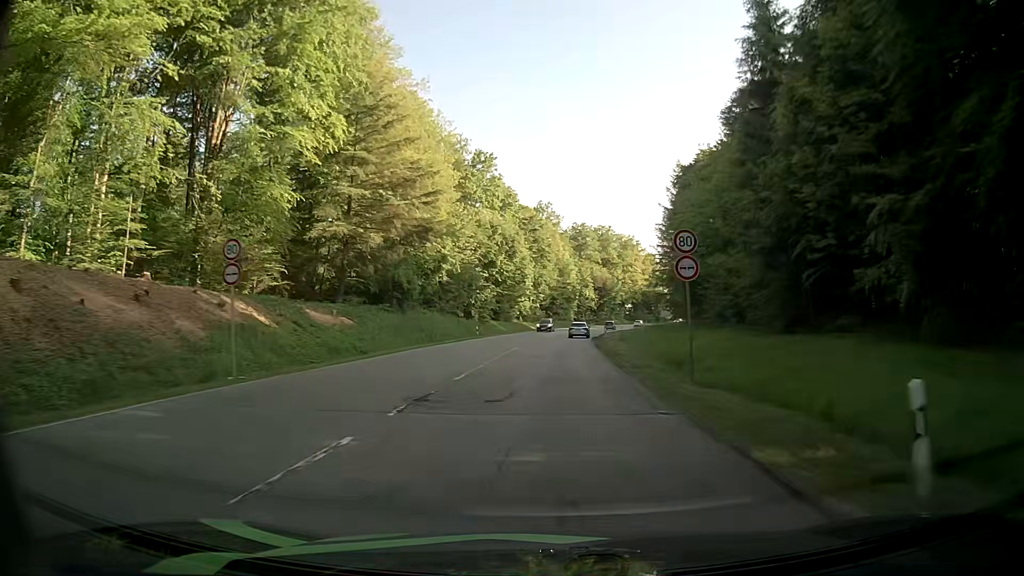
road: secondary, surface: asphalt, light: Day
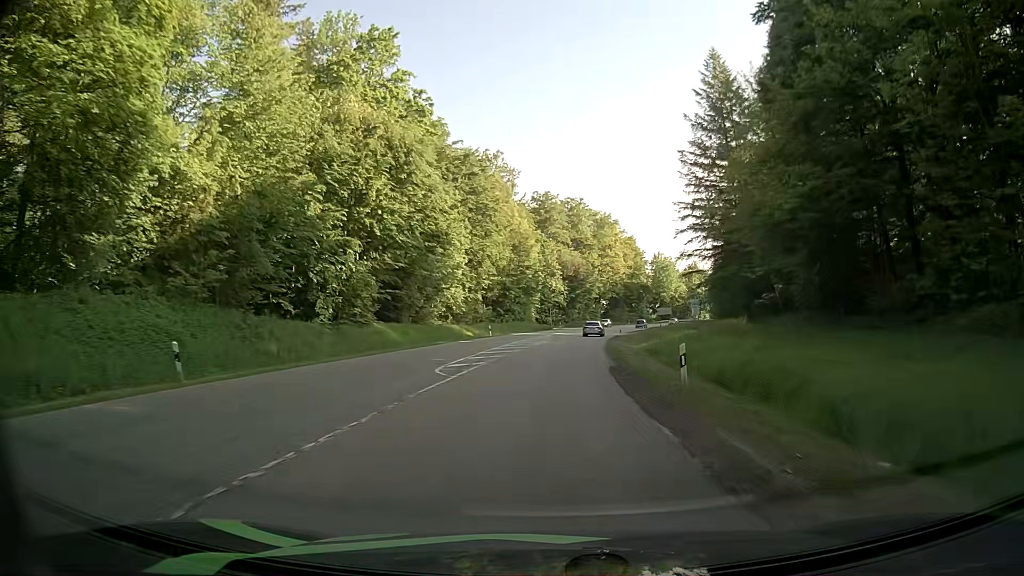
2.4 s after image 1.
(+1.3, +45.7) m; +3°
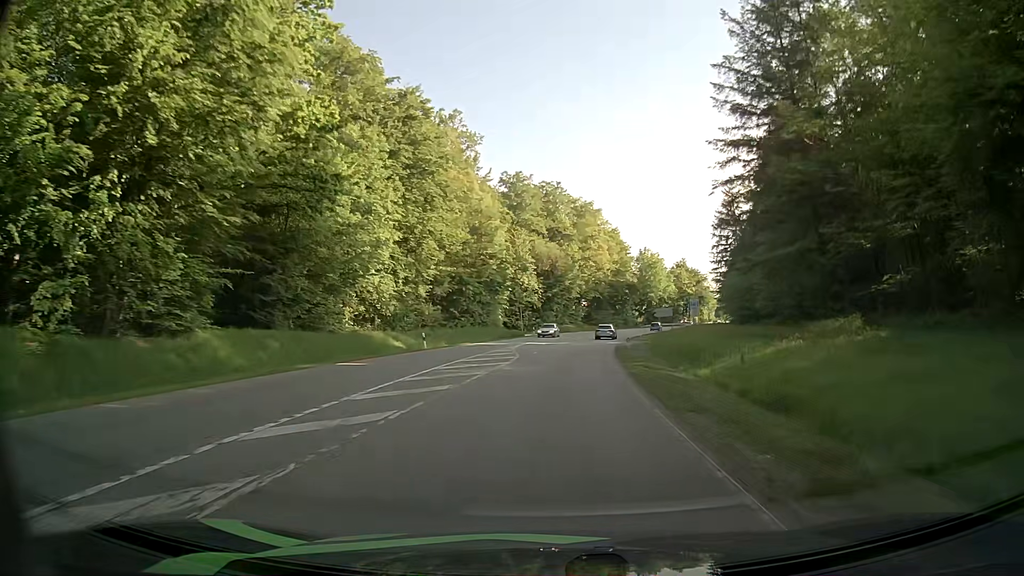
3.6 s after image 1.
(+0.5, +22.1) m; +2°
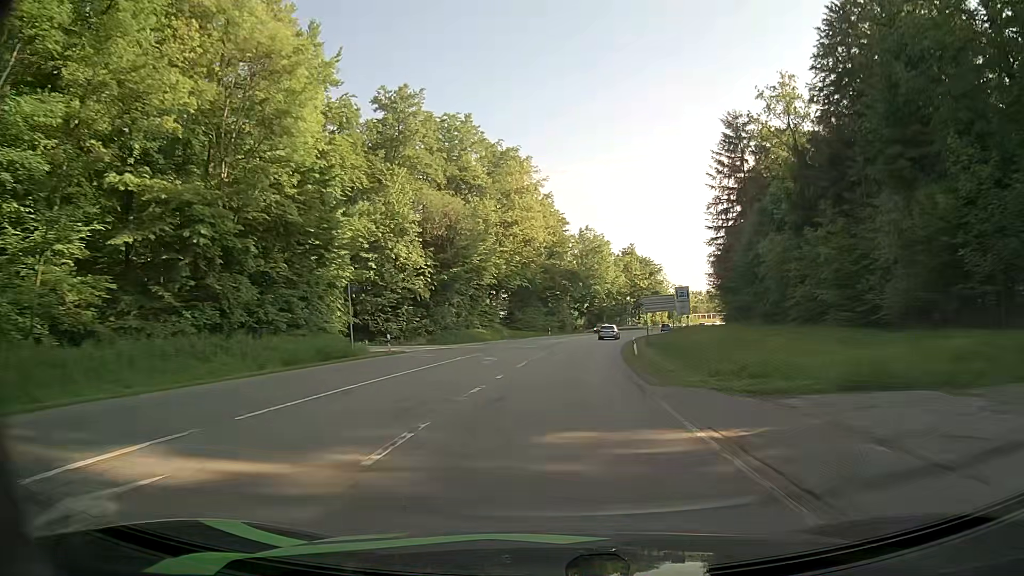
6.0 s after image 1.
(+2.2, +44.3) m; +7°
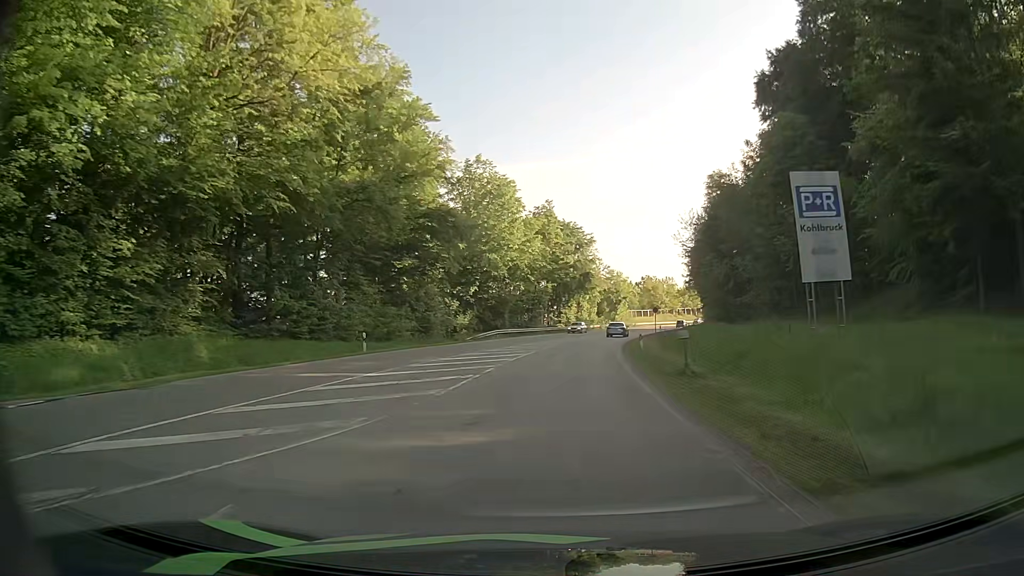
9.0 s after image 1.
(+4.1, +54.8) m; +8°
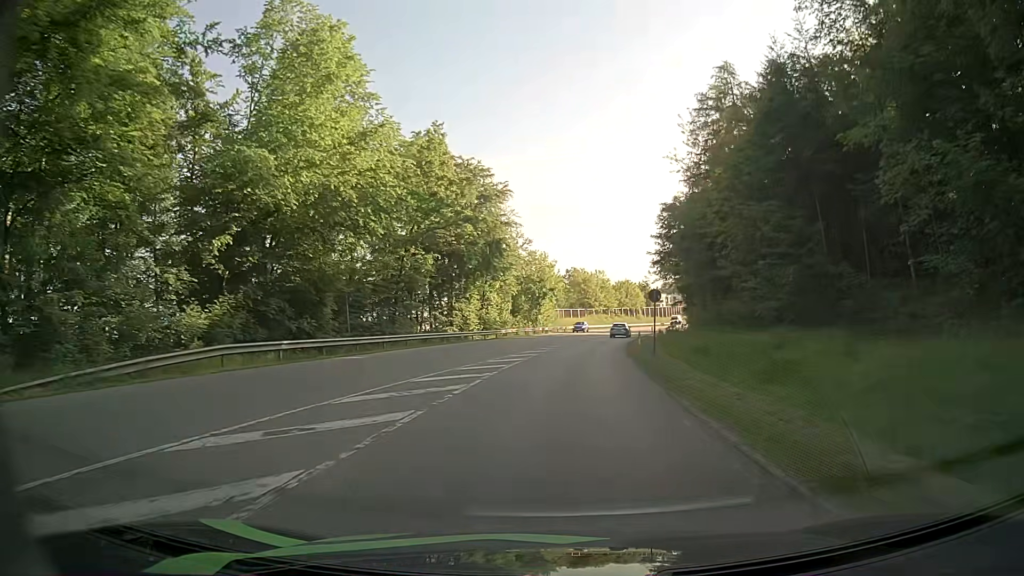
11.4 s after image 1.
(+2.4, +40.8) m; +8°
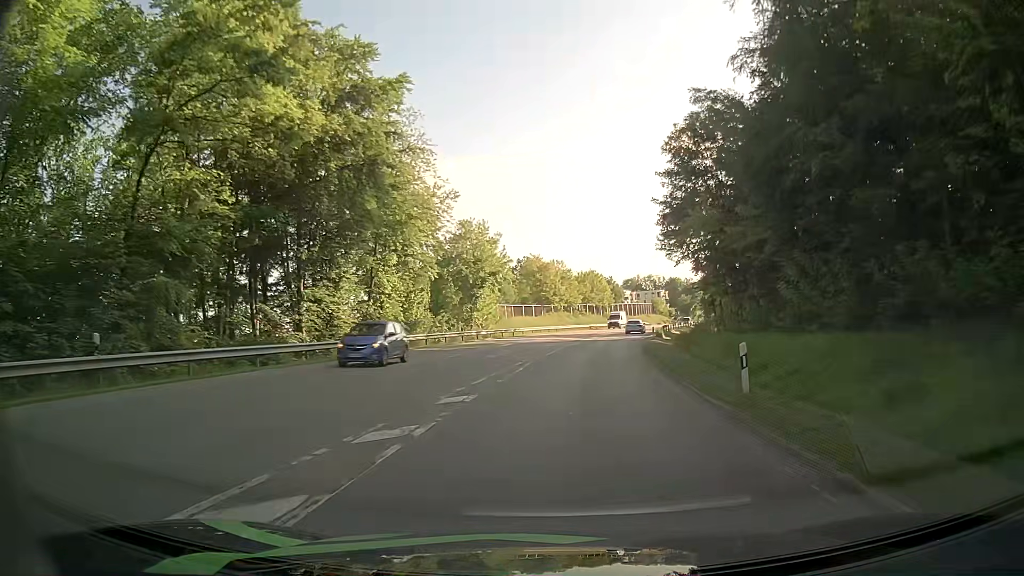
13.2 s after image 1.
(+1.0, +29.8) m; +4°
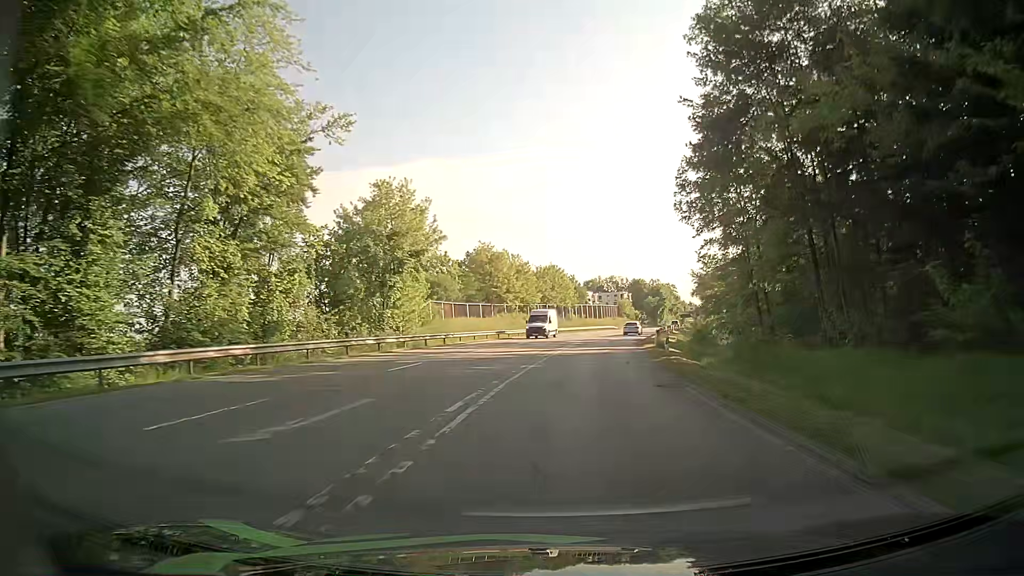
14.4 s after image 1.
(+0.5, +19.6) m; +4°
(0, +10) (+1, +20) (+1, +30) (+2, +40) (+4, +50) (+5, +60) (+7, +69) (+9, +79) (+12, +89) (+14, +99) m
